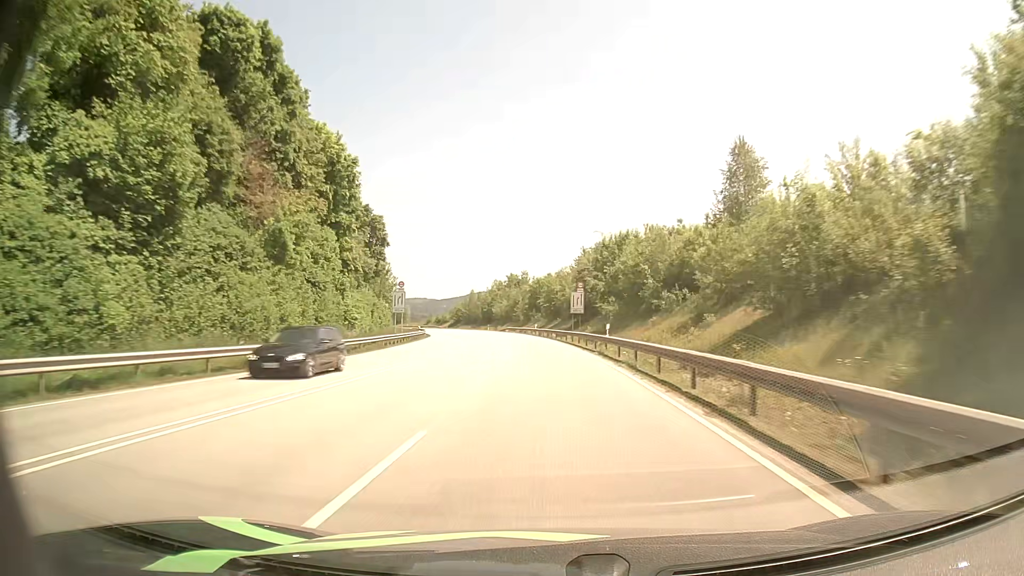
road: primary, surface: asphalt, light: Day
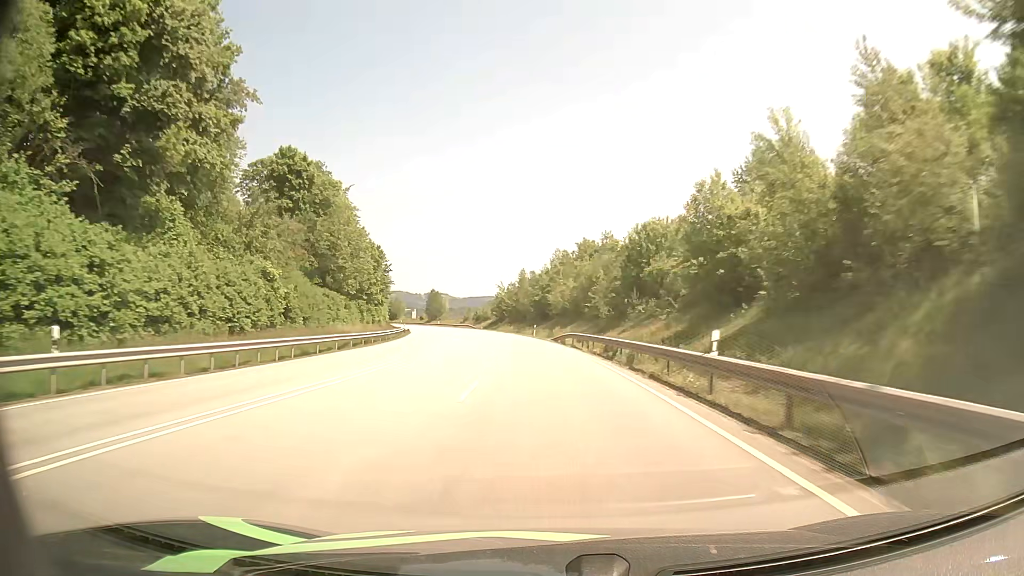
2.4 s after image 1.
(-3.1, +64.9) m; -6°
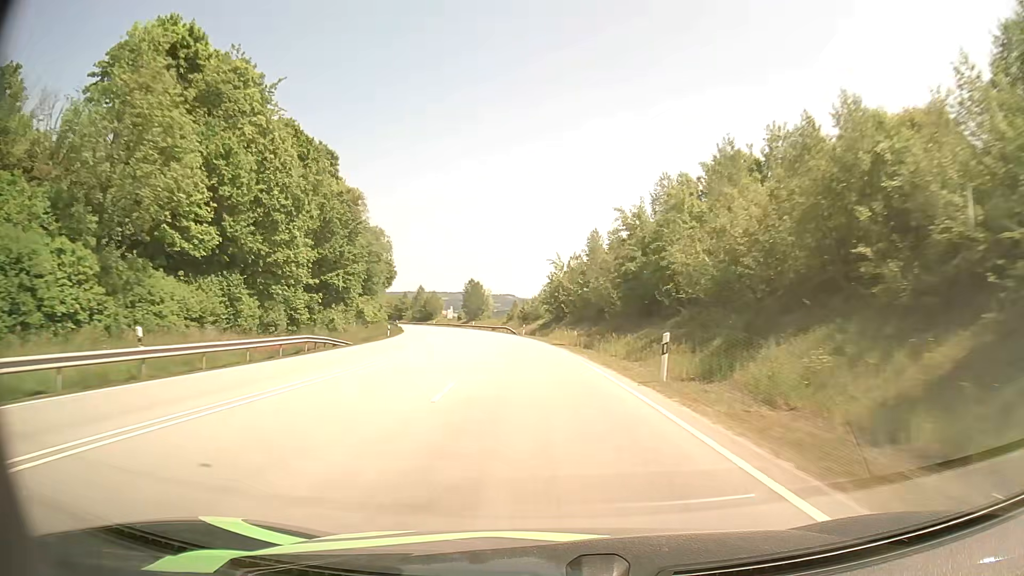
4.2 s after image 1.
(-2.5, +48.2) m; -6°
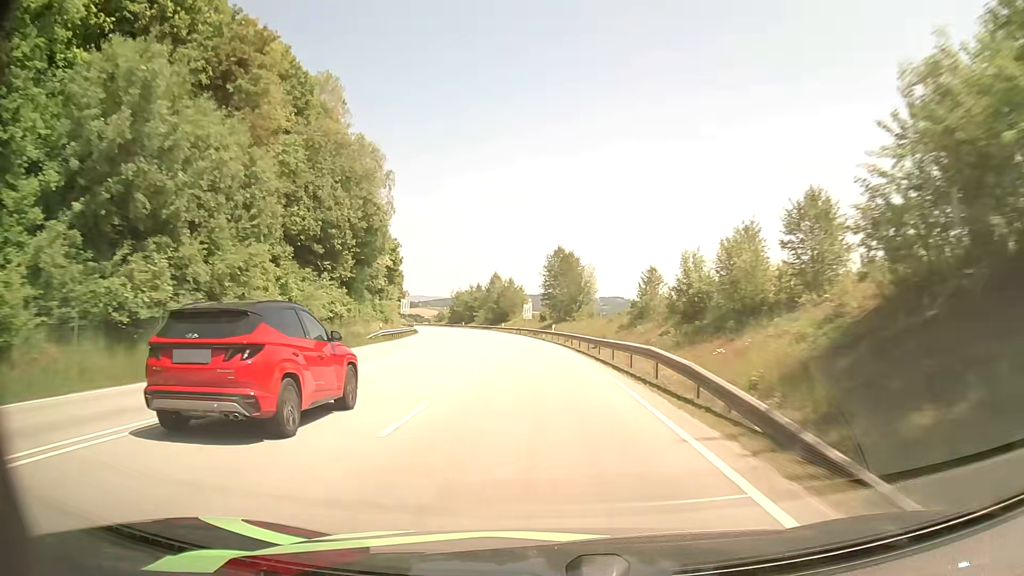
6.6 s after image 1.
(-4.8, +63.5) m; -9°
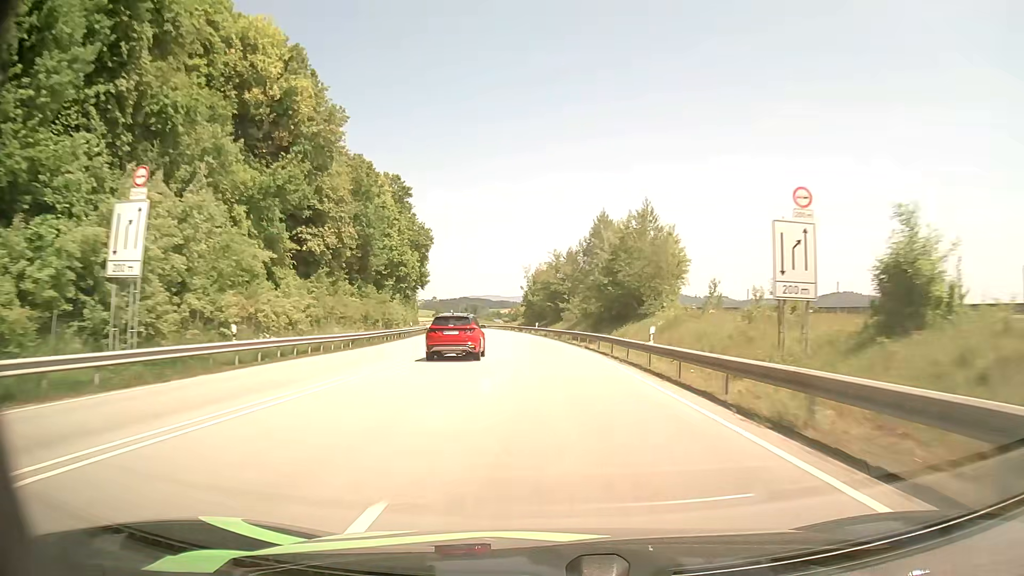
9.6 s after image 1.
(-6.8, +78.9) m; -9°
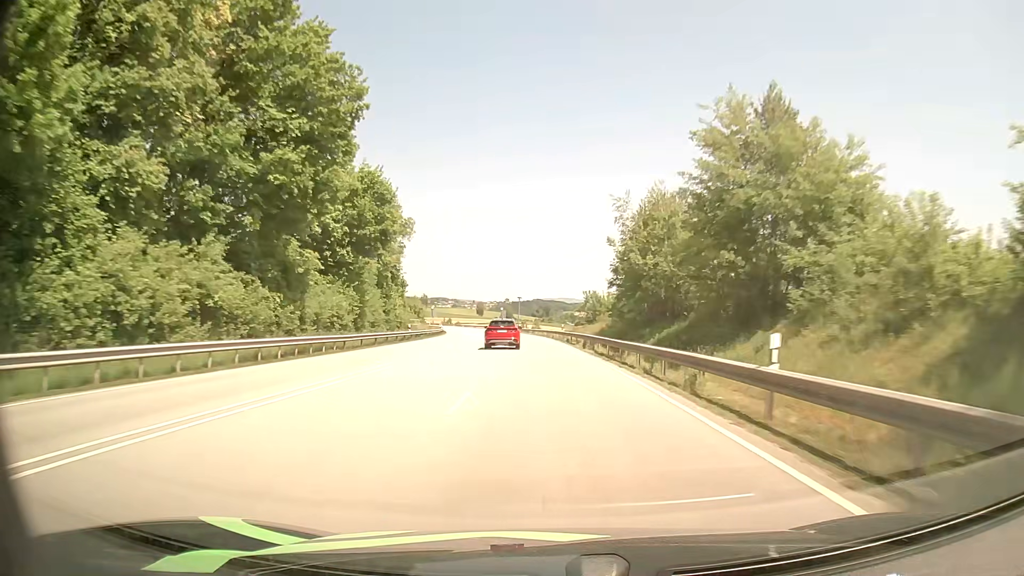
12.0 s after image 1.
(-3.2, +62.8) m; -6°
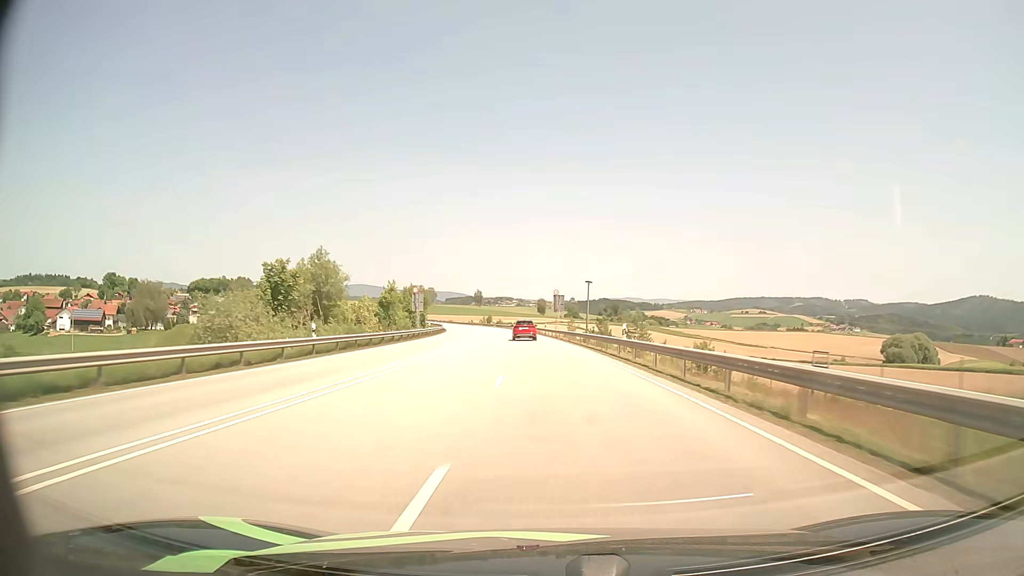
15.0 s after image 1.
(-4.2, +79.7) m; -6°
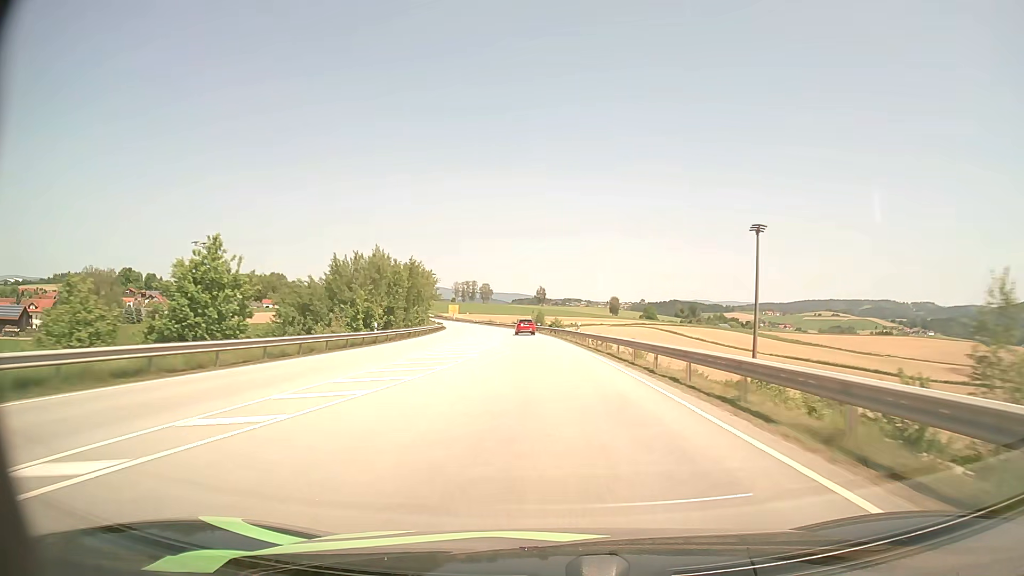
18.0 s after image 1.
(-4.1, +82.3) m; -6°
(0, +10) (0, +20) (0, +30) (-1, +40) (-1, +50) (-2, +60) (-3, +70) (-4, +80) (-5, +90) (-6, +100) m
